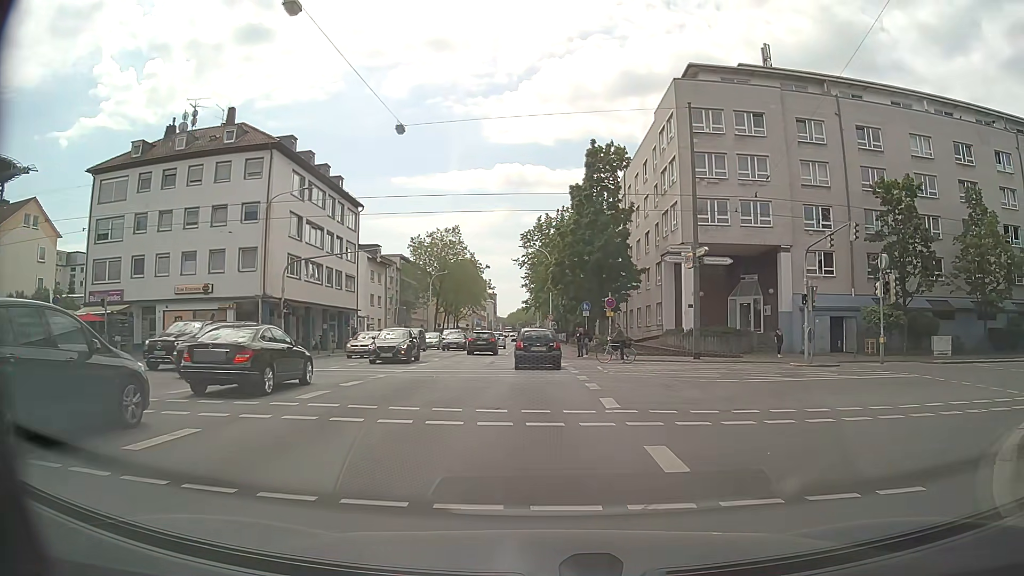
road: primary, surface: asphalt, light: Day
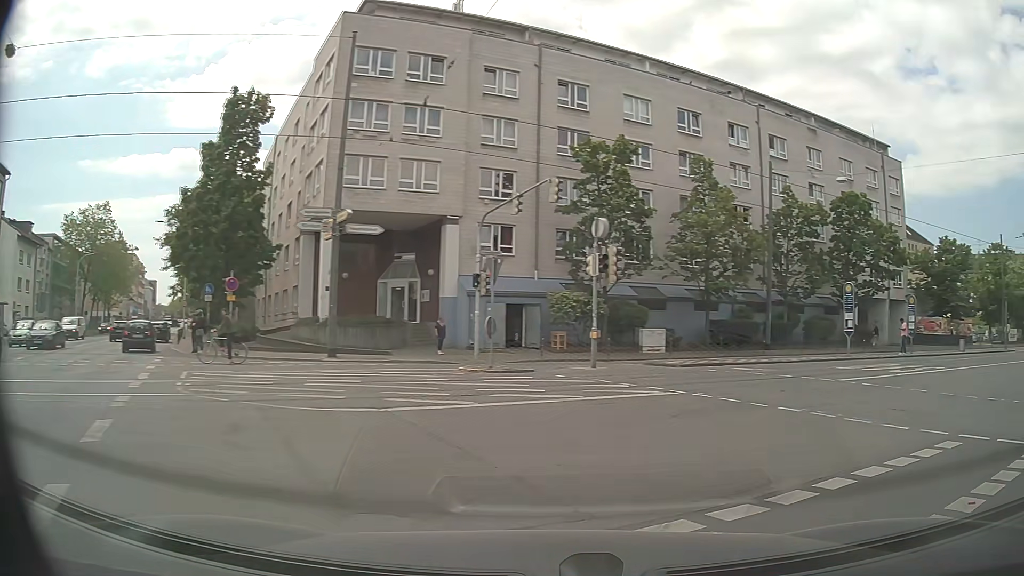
(+1.4, +8.0) m; +27°
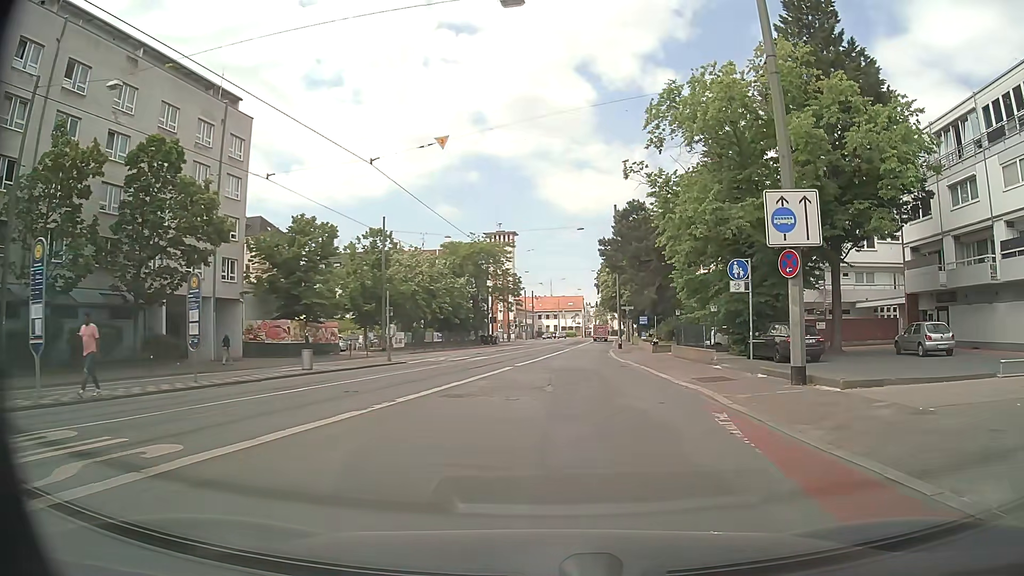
(+9.8, +13.8) m; +55°
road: secondary
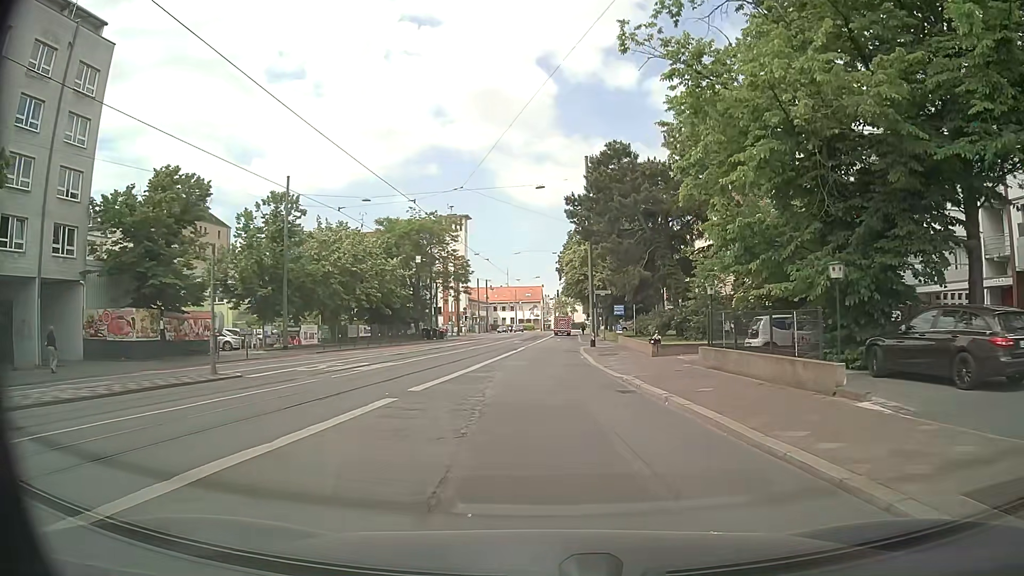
(+0.6, +14.6) m; +4°
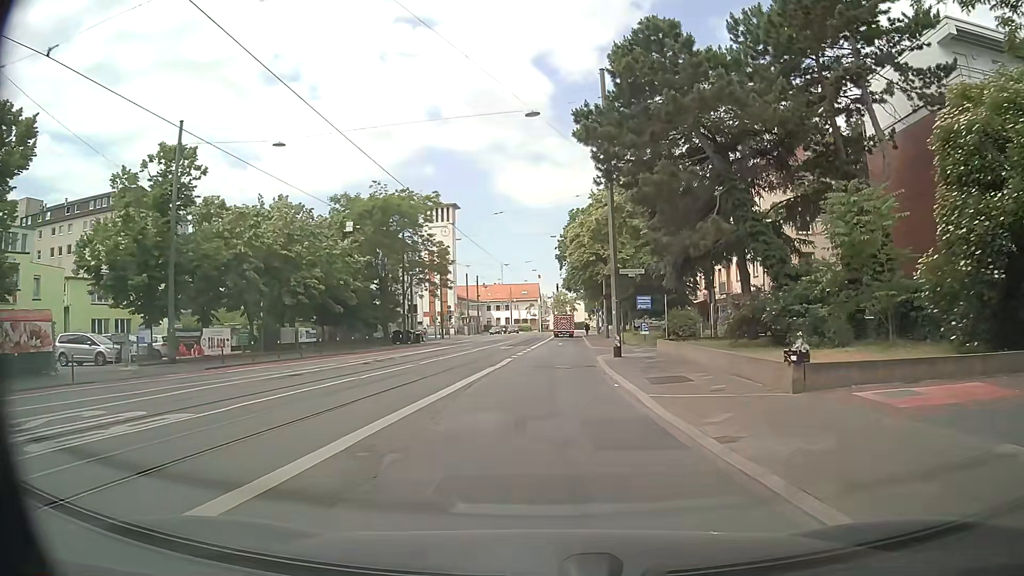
(0.0, +15.3) m; 0°
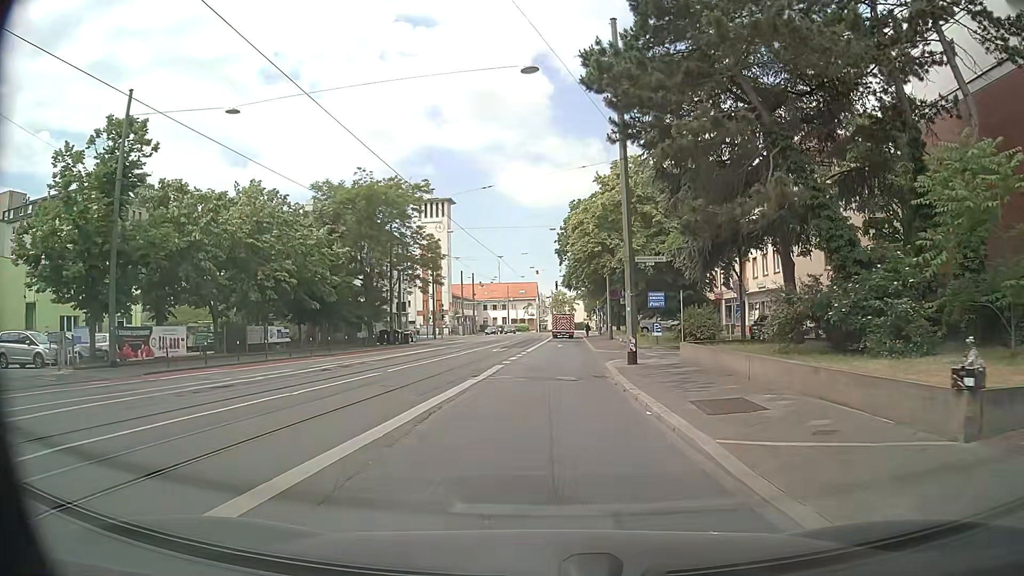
(-0.1, +5.1) m; -1°
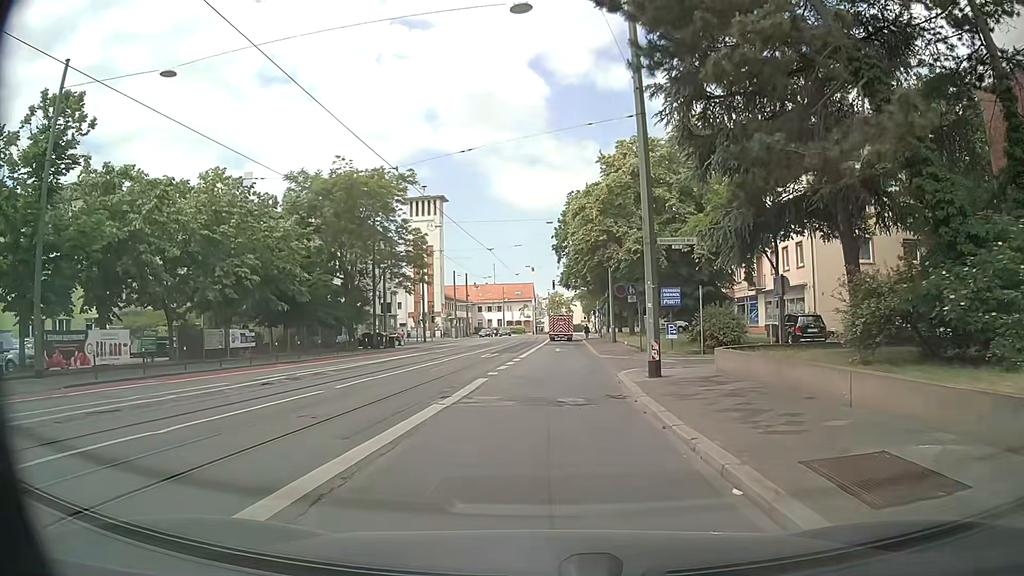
(0.0, +5.1) m; 0°
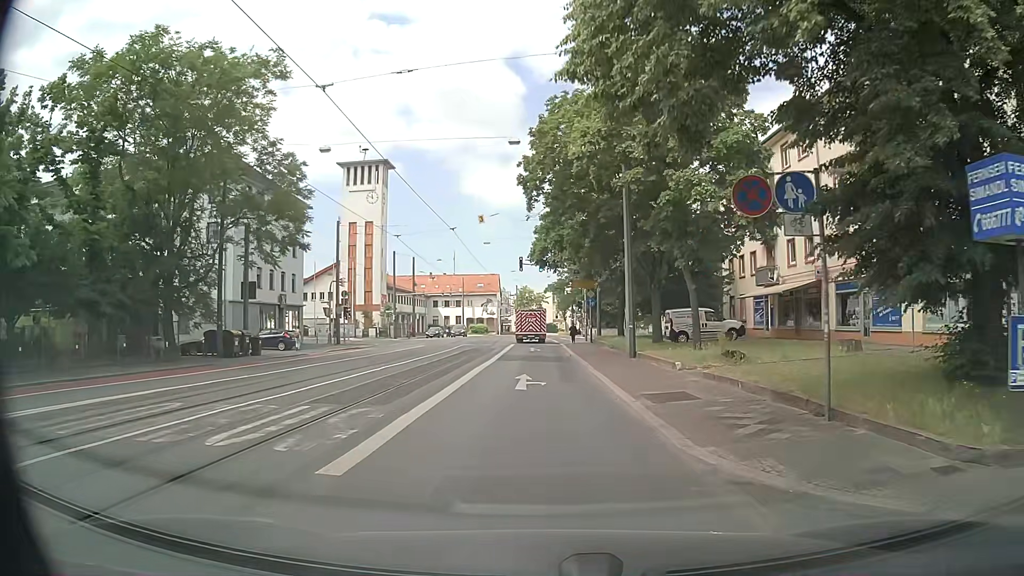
(+0.6, +25.0) m; +2°
(0, +10) (0, +20) (0, +30) (0, +40) (0, +50) (0, +60) (-1, +70) (-1, +80) (-1, +90) (0, +100) m
